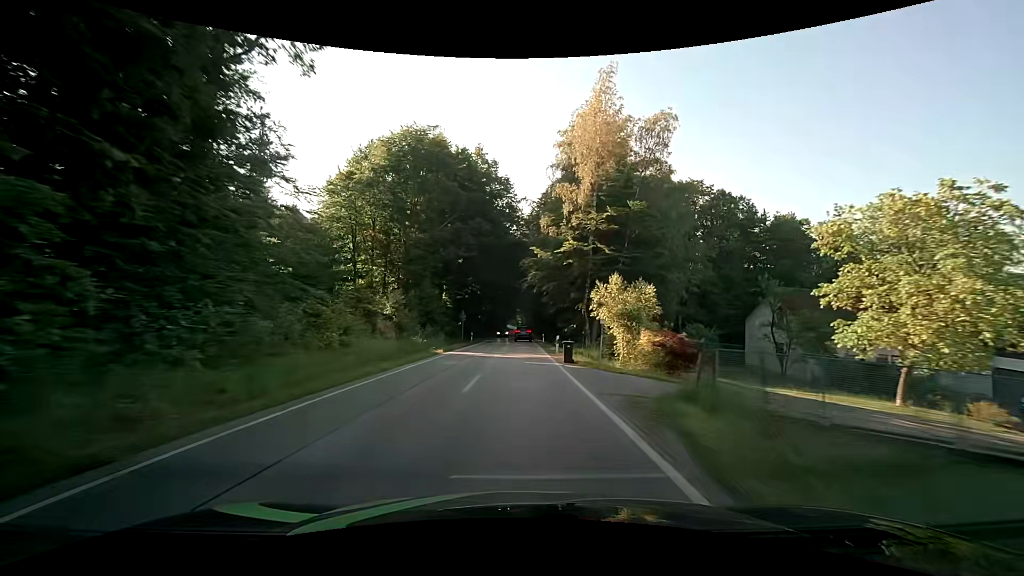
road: secondary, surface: asphalt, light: Day
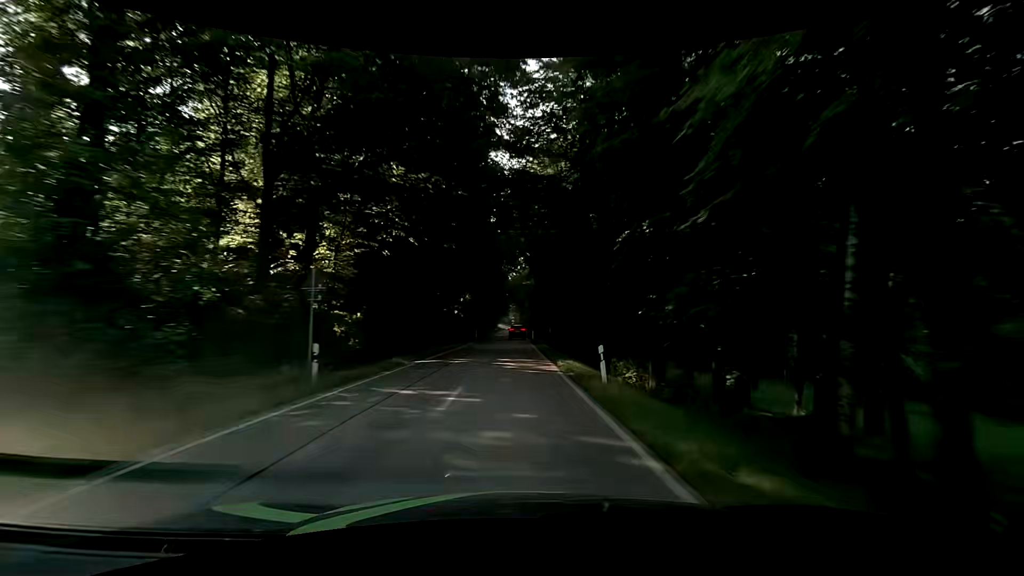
(+0.2, +38.5) m; +1°
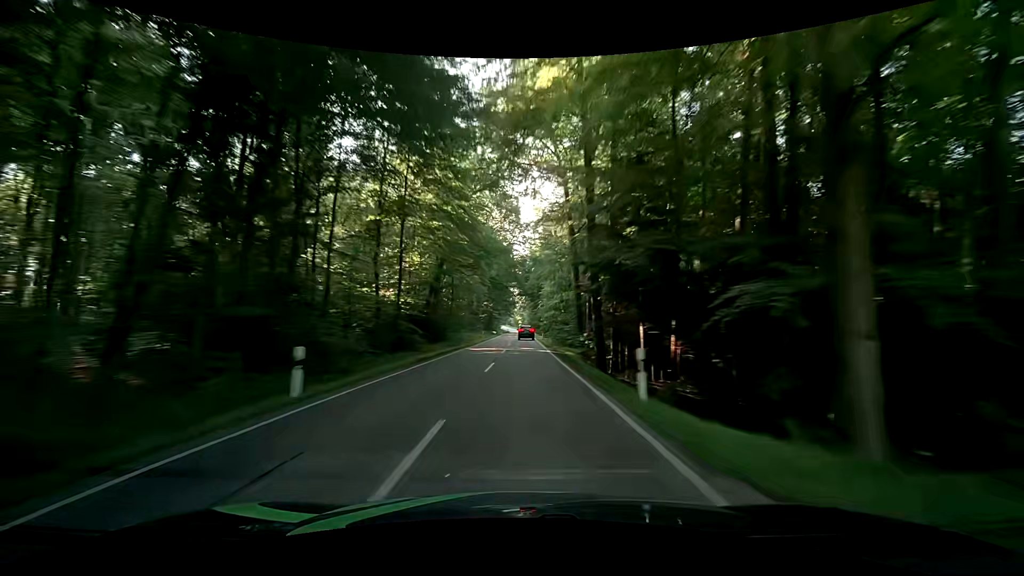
(-0.5, +52.5) m; 0°
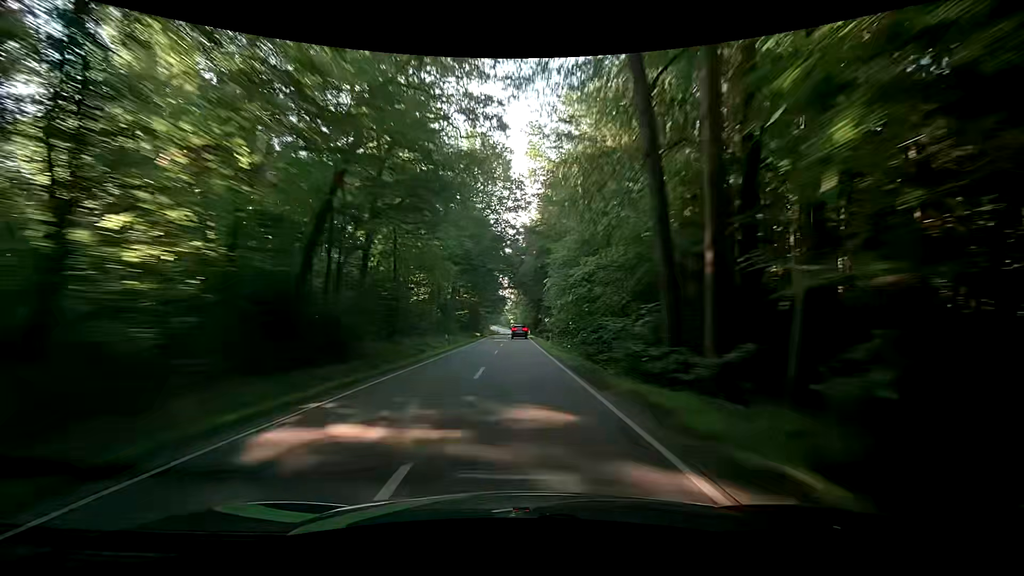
(0.0, +26.2) m; 0°
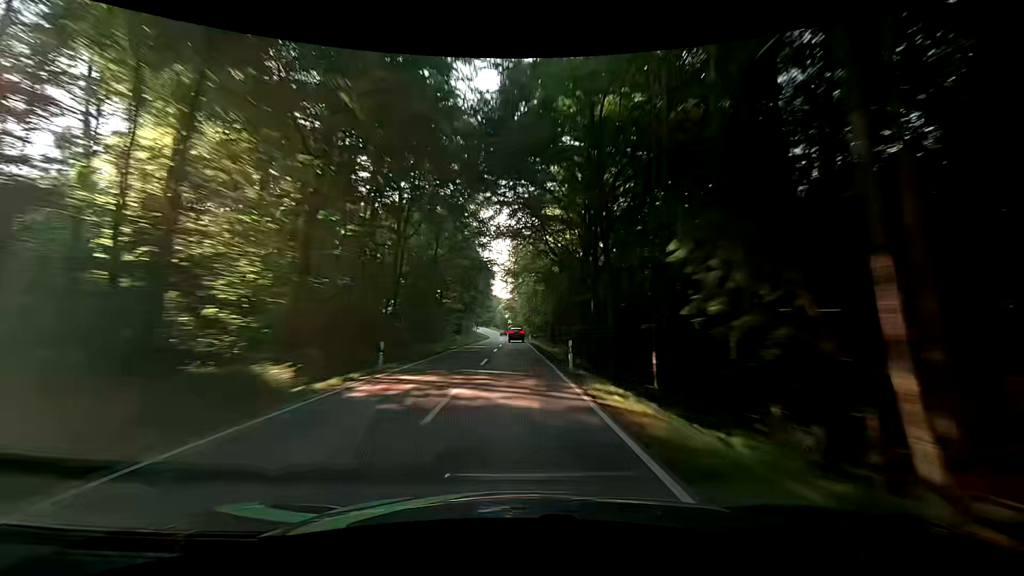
(+0.5, +66.4) m; -1°
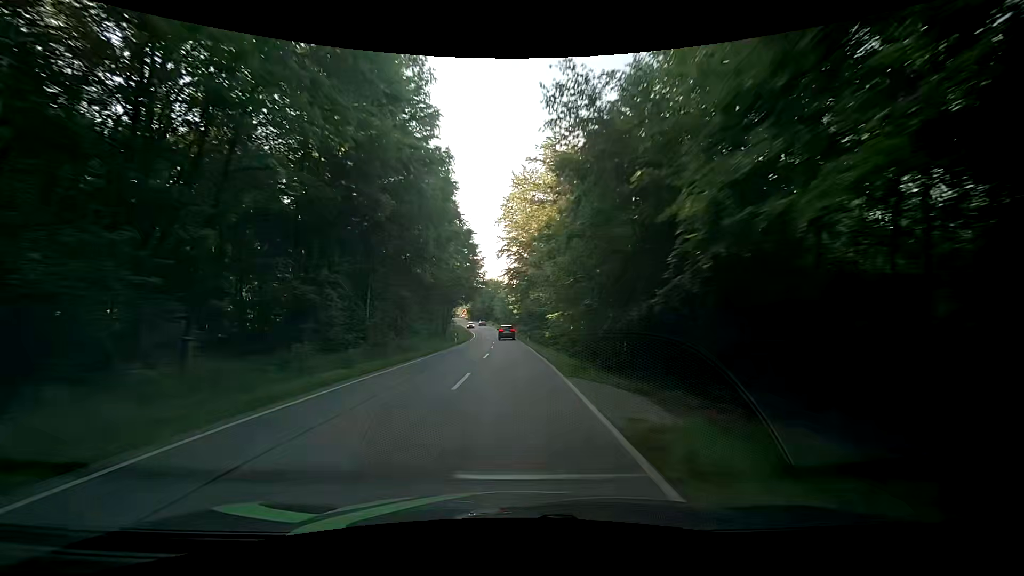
(+0.9, +67.3) m; 0°
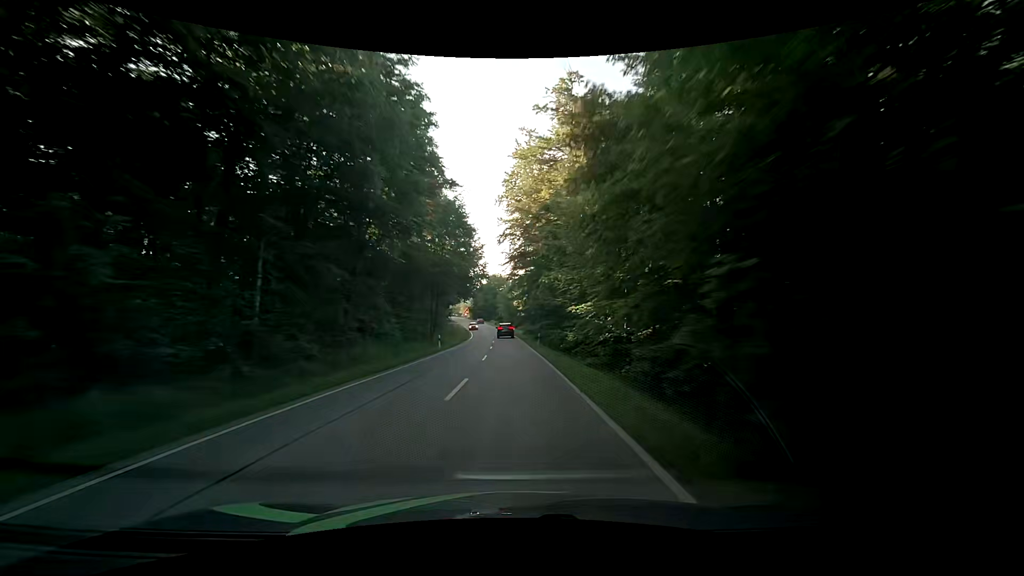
(-0.1, +13.3) m; -1°
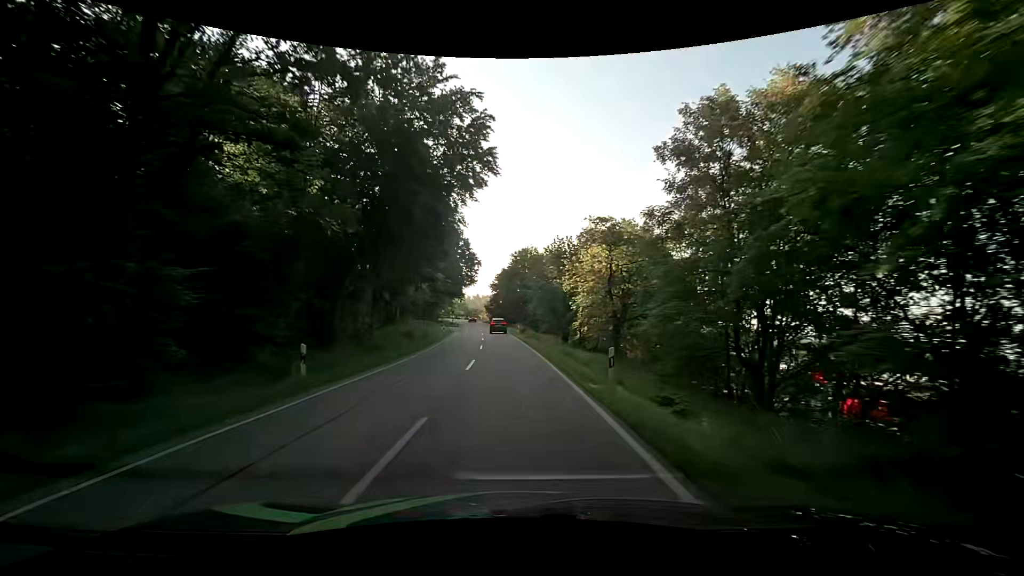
(-1.6, +65.6) m; -3°
(0, +10) (0, +20) (-1, +30) (-2, +40) (-2, +50) (-3, +60) (-4, +70) (-4, +80) (-5, +90) (-7, +100) m
